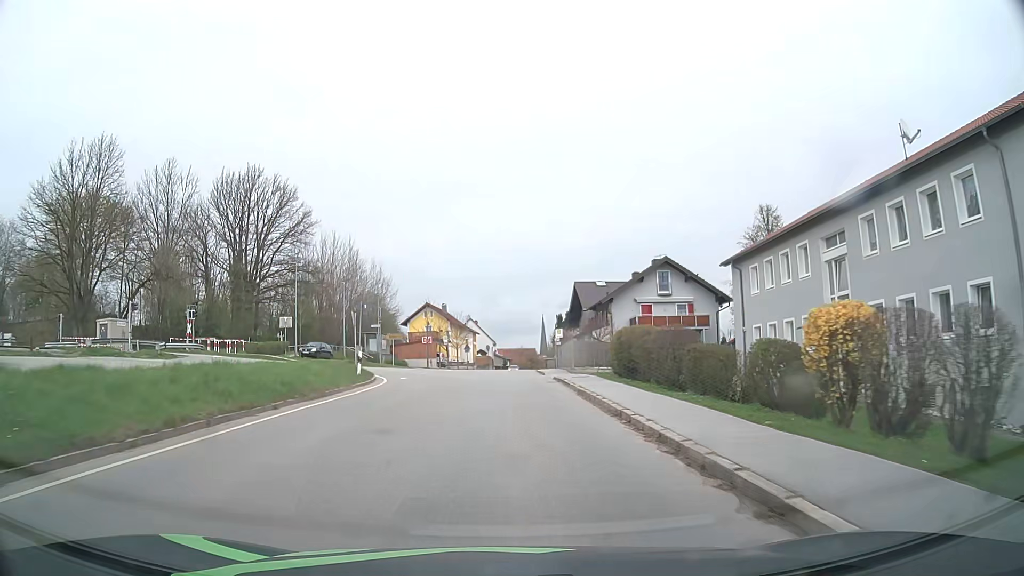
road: tertiary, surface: asphalt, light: Day
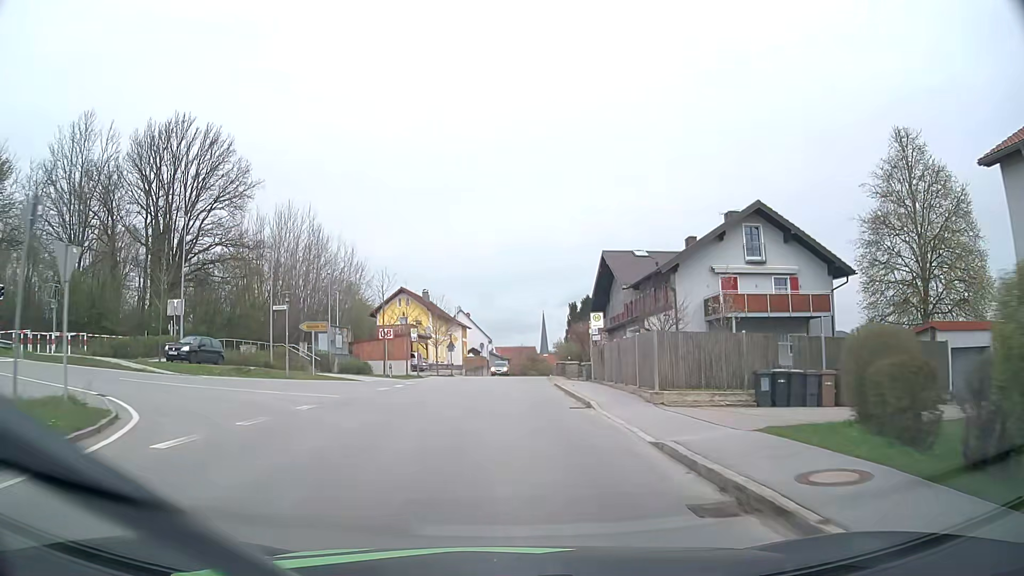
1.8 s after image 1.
(0.0, +21.5) m; 0°
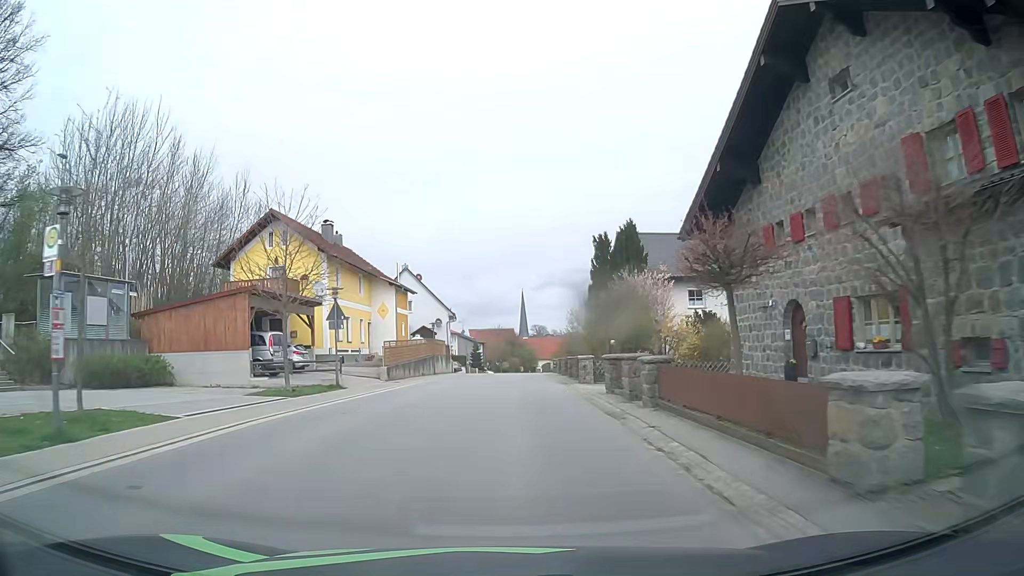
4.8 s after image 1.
(+0.5, +35.7) m; +2°
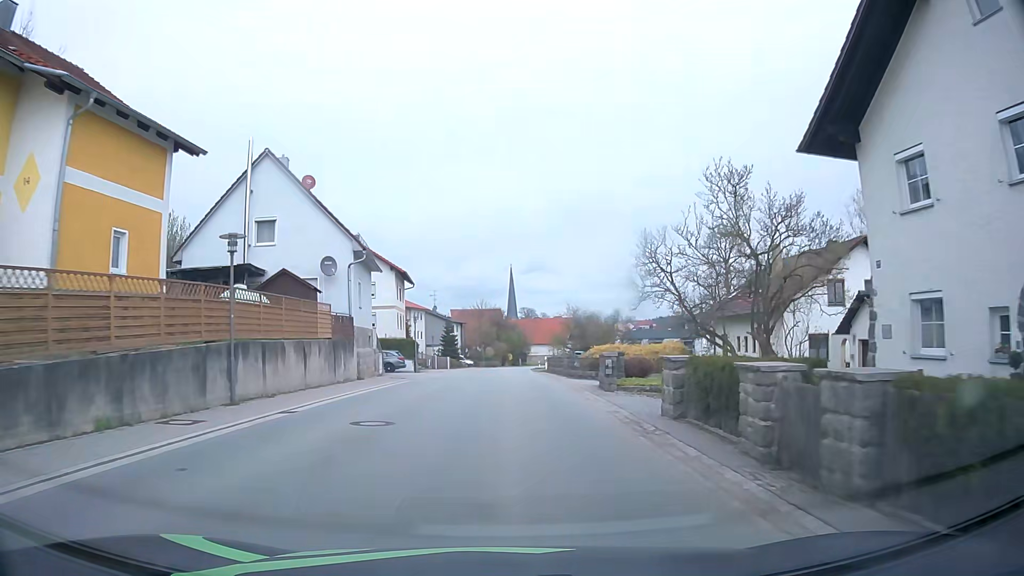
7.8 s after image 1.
(+0.7, +35.7) m; +1°
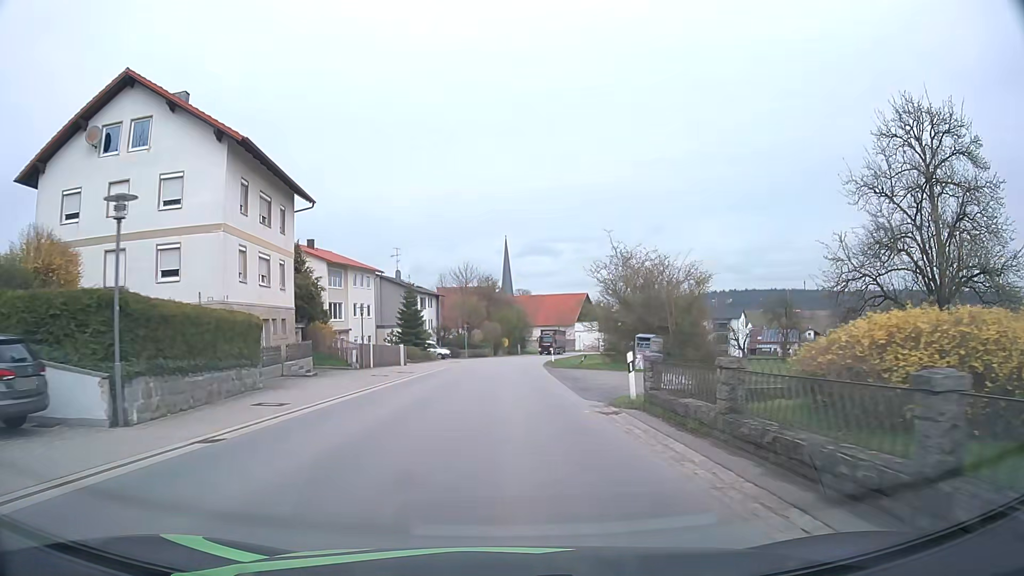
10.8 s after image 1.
(+0.1, +36.4) m; +1°
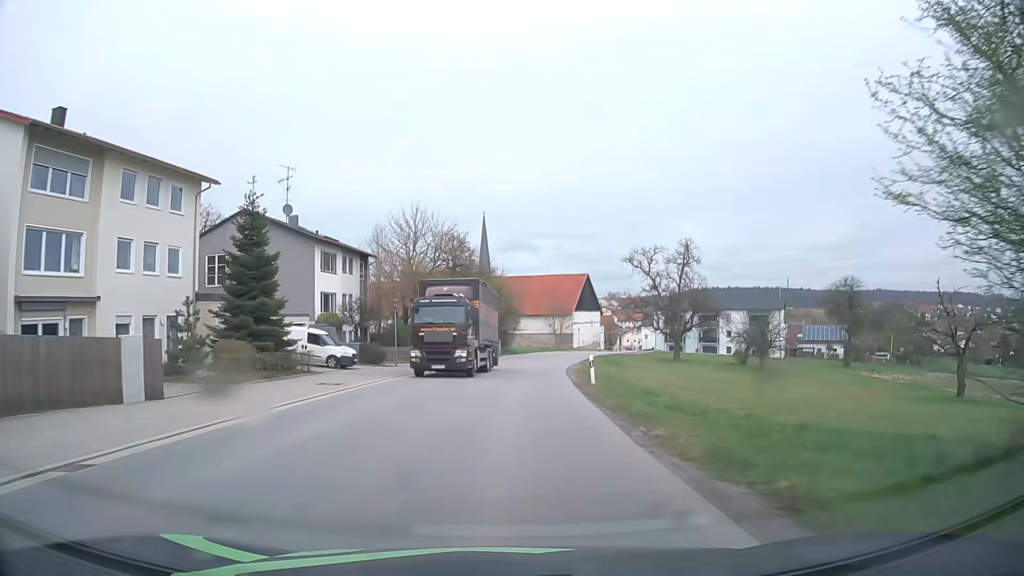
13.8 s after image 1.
(+0.3, +37.6) m; +1°
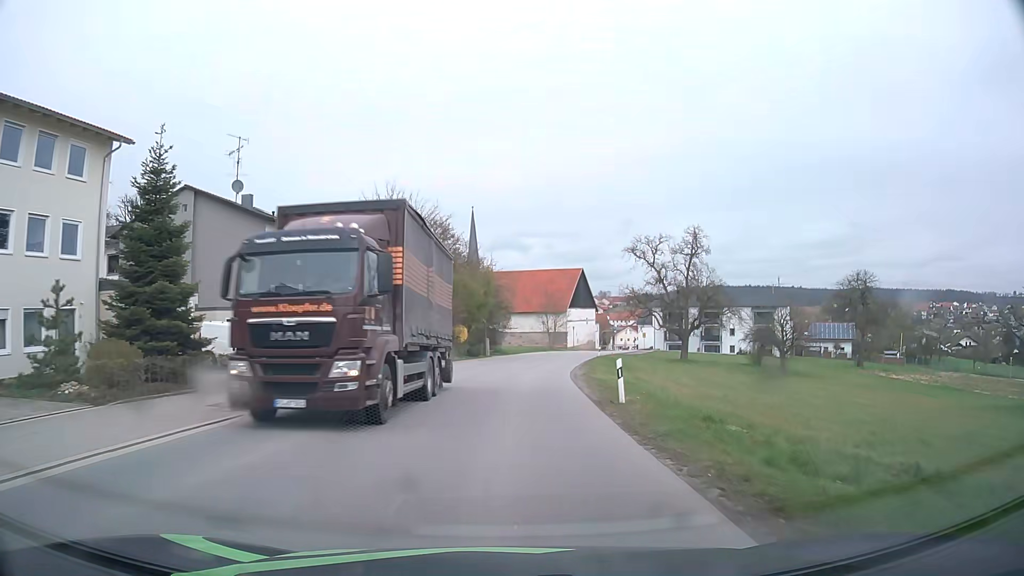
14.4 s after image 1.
(+0.1, +7.6) m; +1°
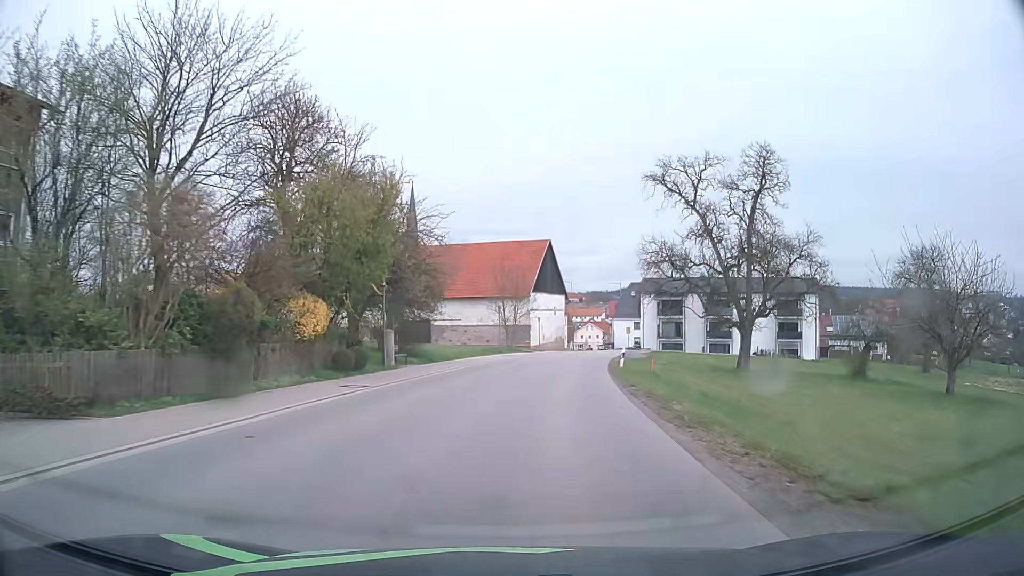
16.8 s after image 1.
(+1.0, +30.7) m; +4°
(0, +10) (+1, +20) (+2, +30) (+4, +40) (+6, +50) (+8, +59) (+10, +69) (+12, +79) (+14, +89) (+15, +99) m
